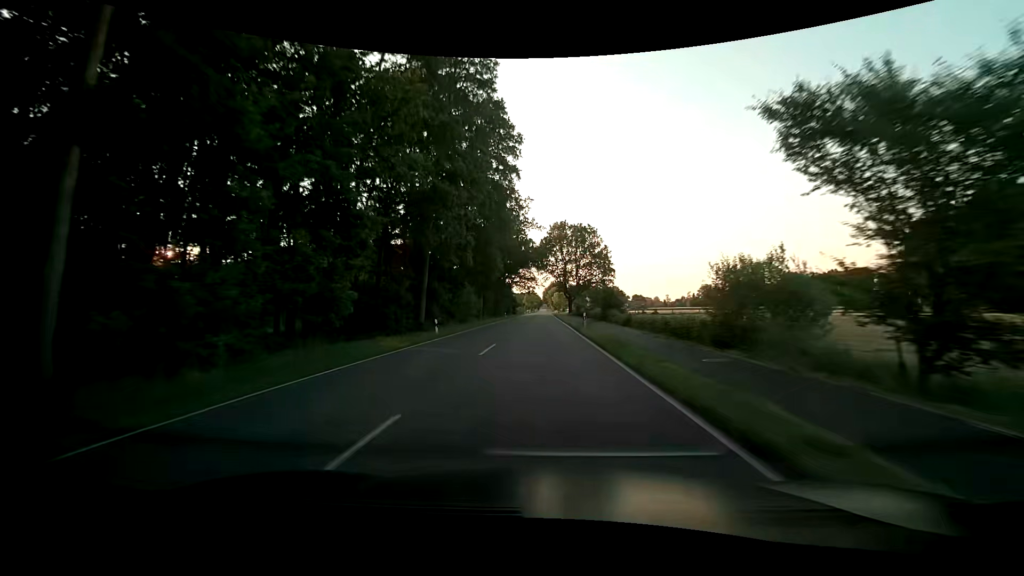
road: tertiary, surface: asphalt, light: Day
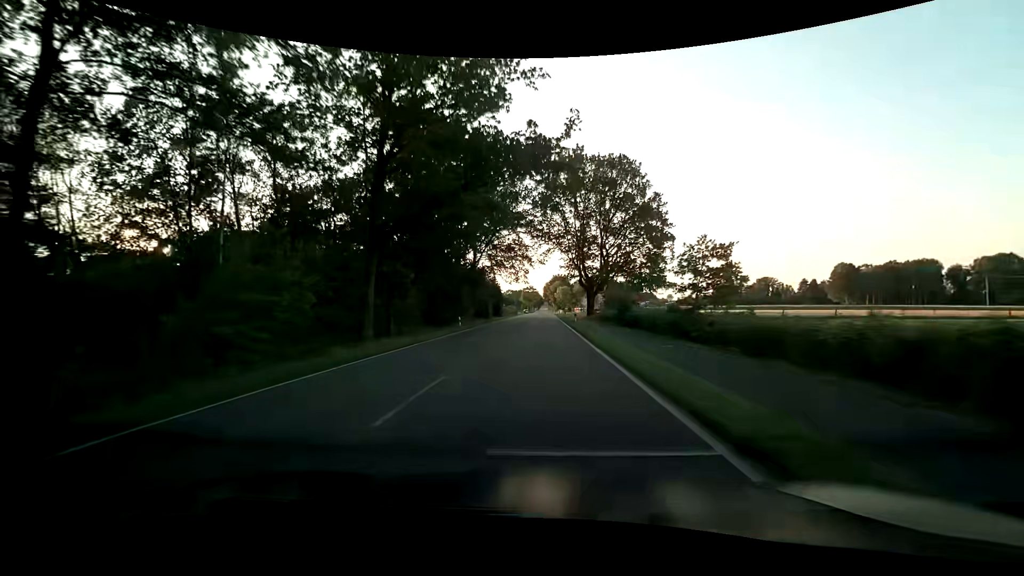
(0.0, +45.3) m; 0°
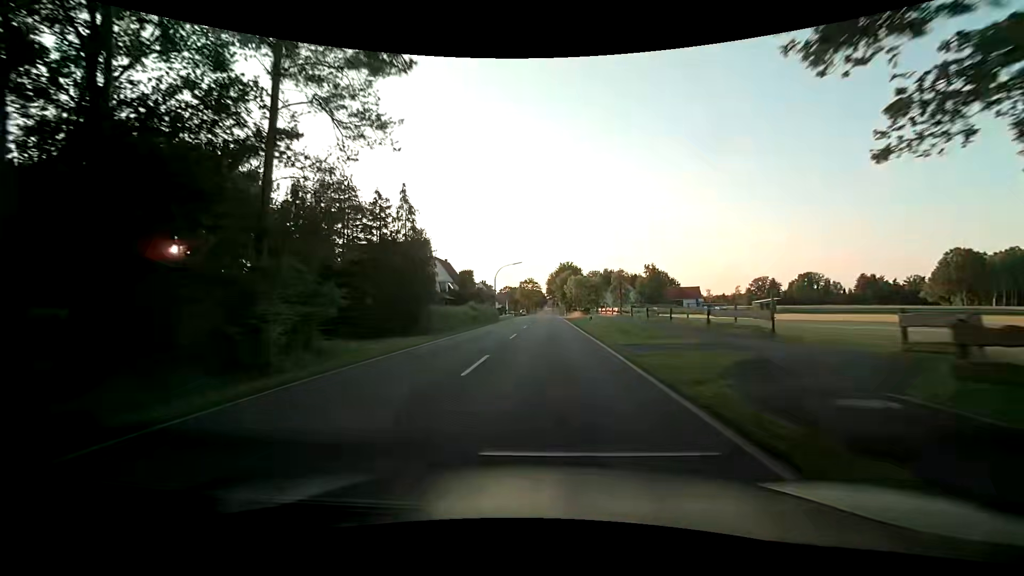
(-0.3, +56.6) m; 0°
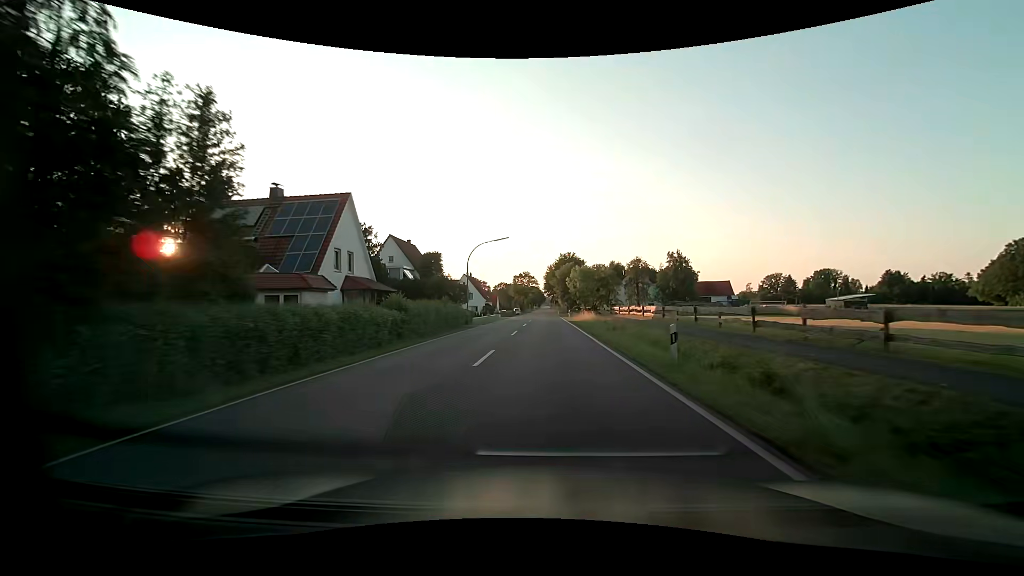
(0.0, +22.6) m; 0°
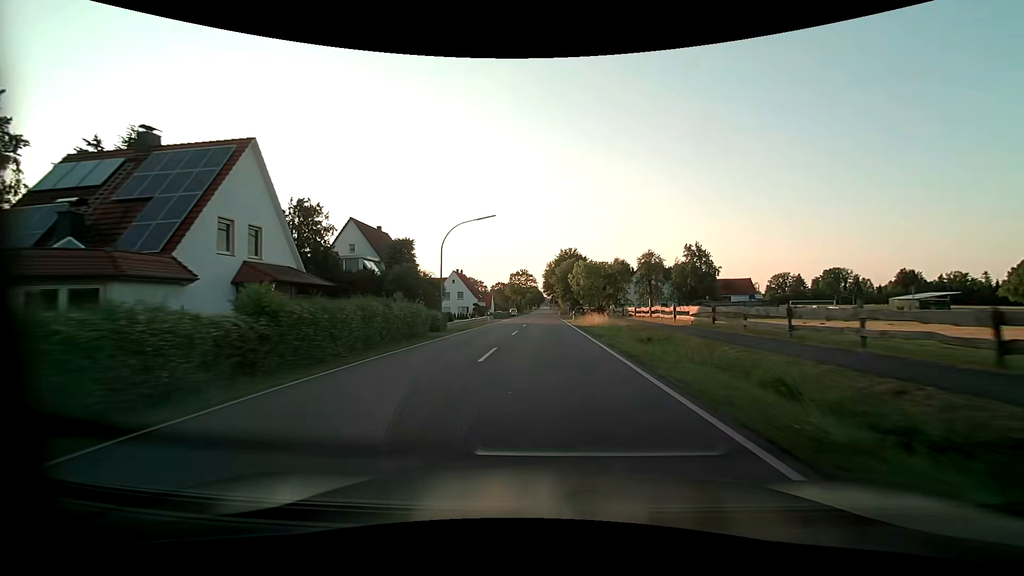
(+0.1, +11.3) m; 0°
(0, +10) (0, +20) (0, +30) (0, +40) (0, +50) (0, +60) (0, +70) (0, +80) (0, +90) (0, +100) m
